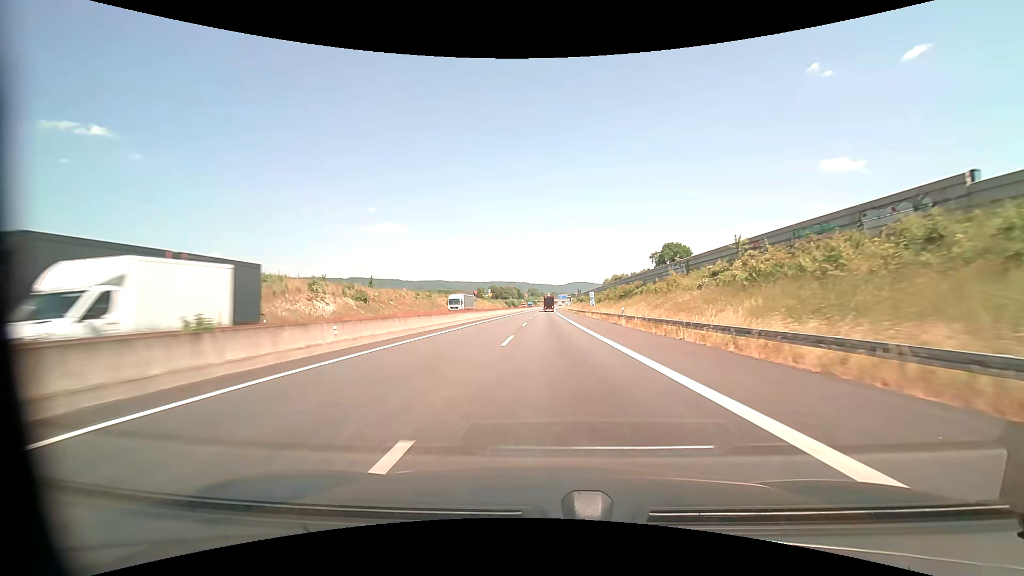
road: motorway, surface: asphalt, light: Day
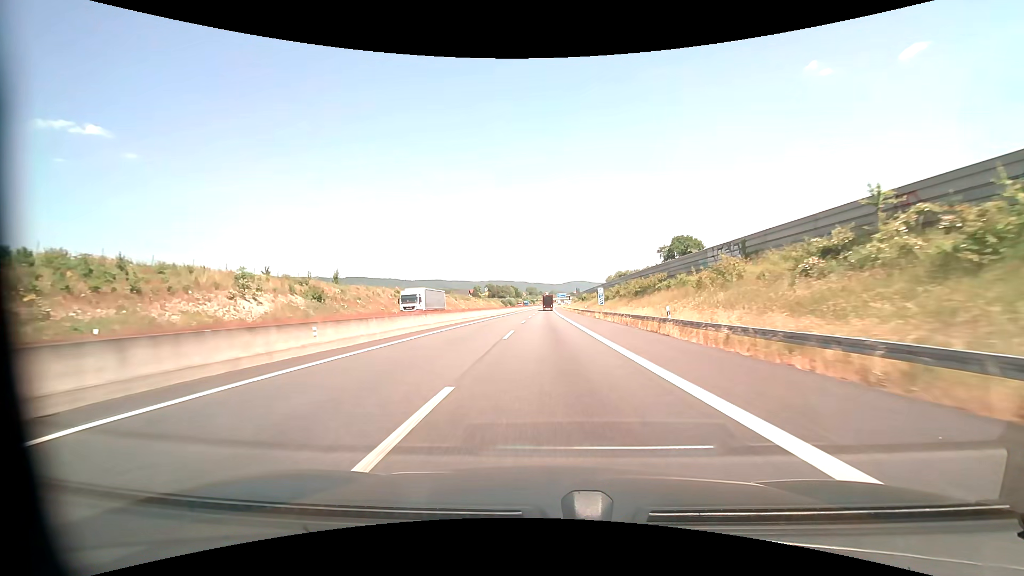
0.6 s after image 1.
(-0.1, +15.1) m; 0°
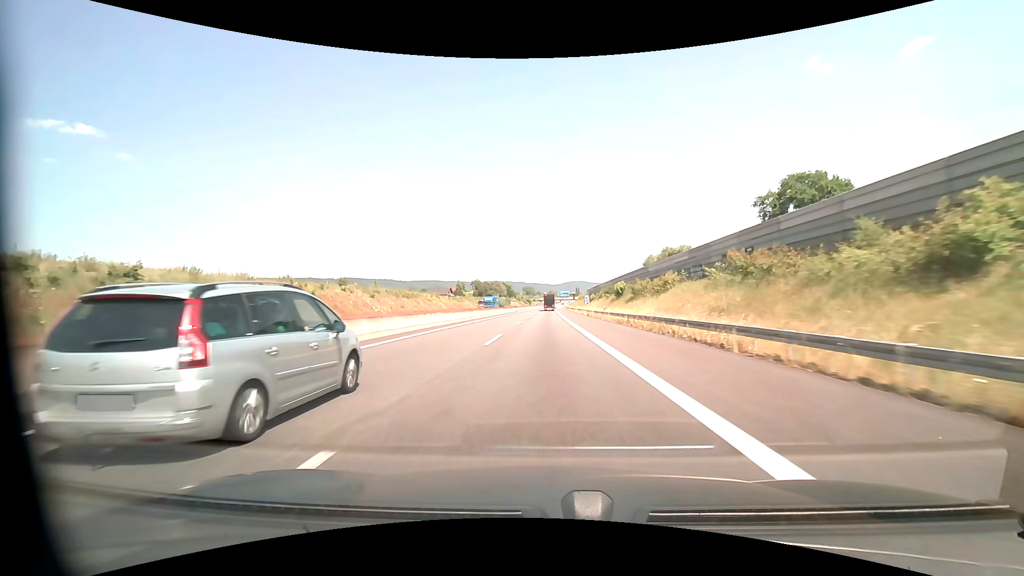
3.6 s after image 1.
(+0.1, +76.5) m; 0°
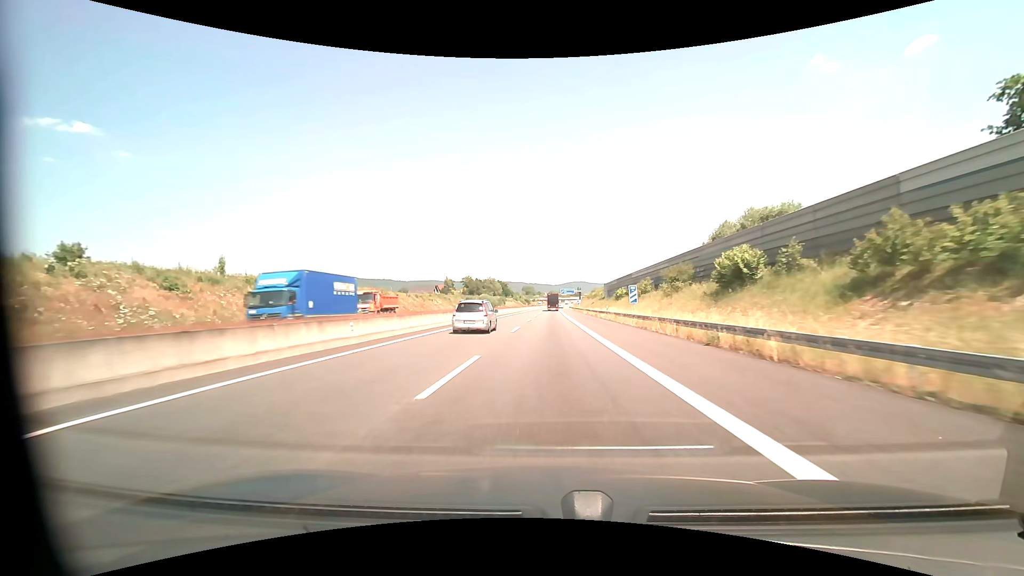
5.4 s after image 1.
(-0.1, +45.9) m; 0°
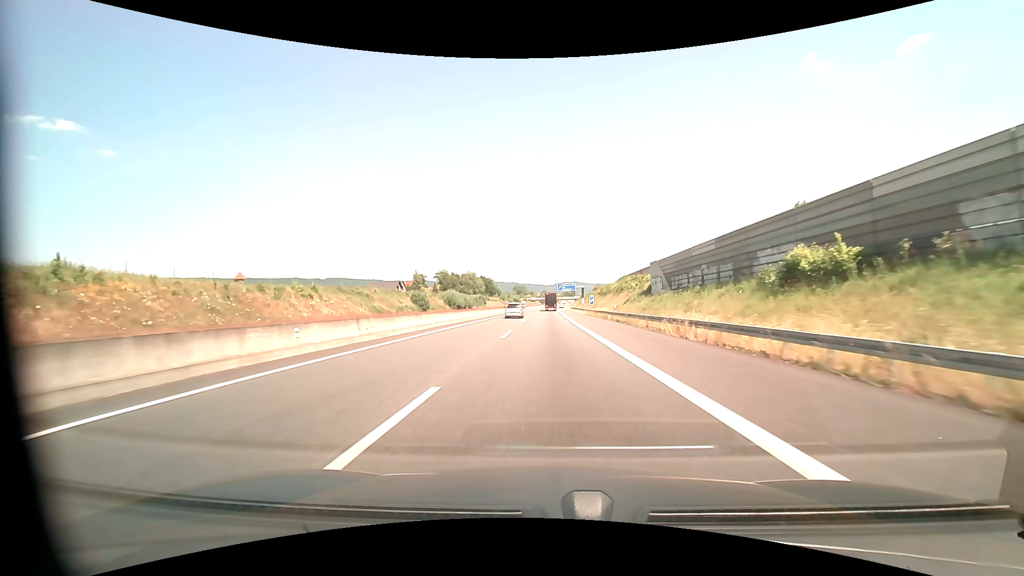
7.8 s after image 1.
(+0.4, +59.6) m; +1°
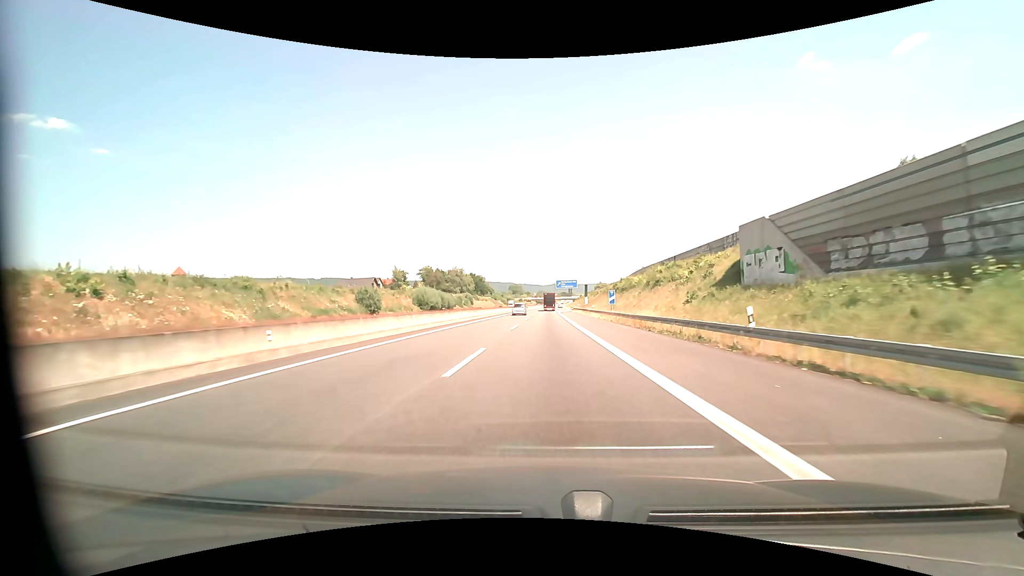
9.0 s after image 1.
(+0.1, +28.9) m; 0°
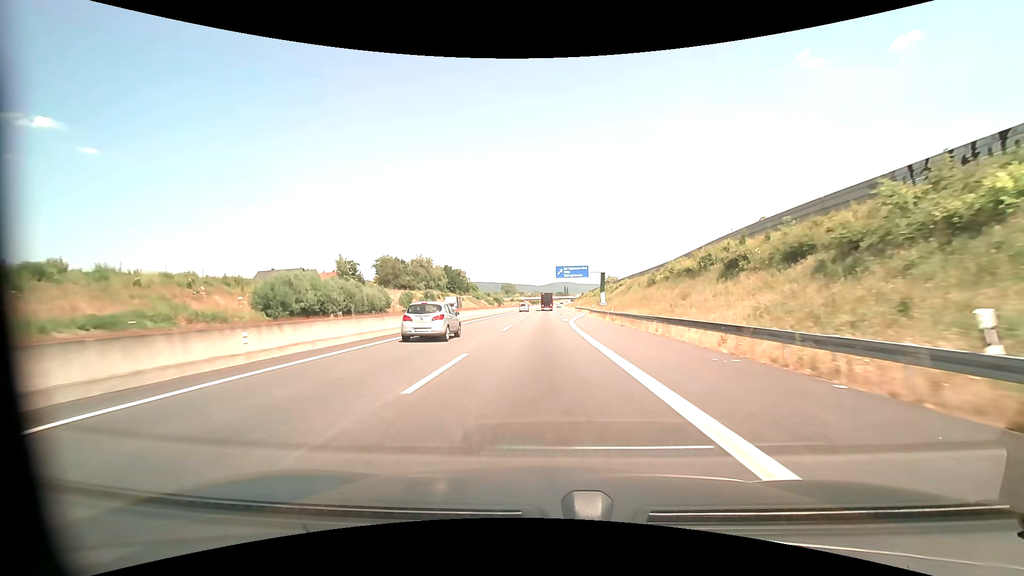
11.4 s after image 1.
(+0.3, +56.3) m; +1°
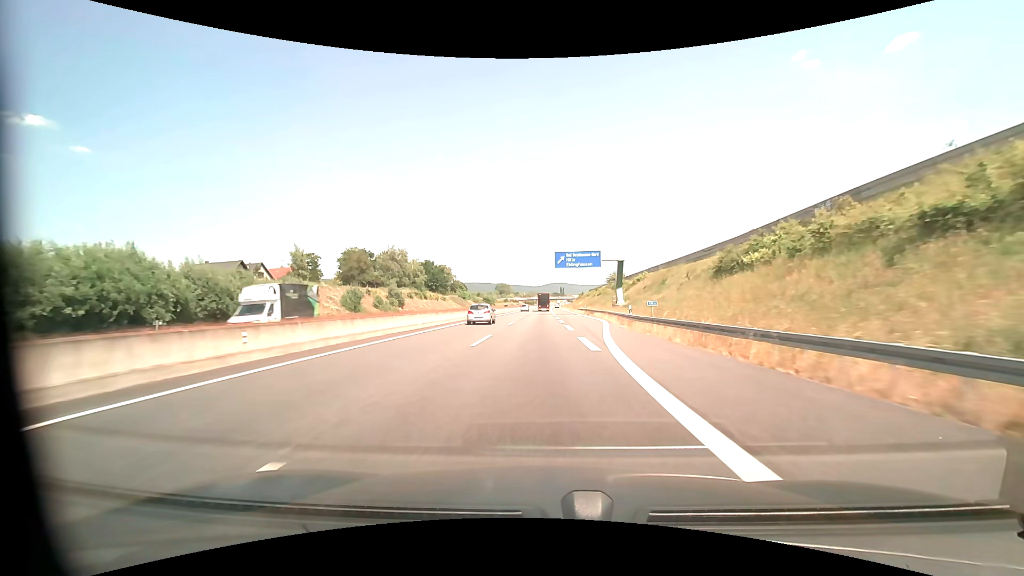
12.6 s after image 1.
(+0.1, +27.4) m; 0°
(0, +10) (0, +20) (+1, +30) (+1, +40) (+2, +50) (+3, +60) (+3, +70) (+3, +80) (+3, +90) (+4, +100) m
